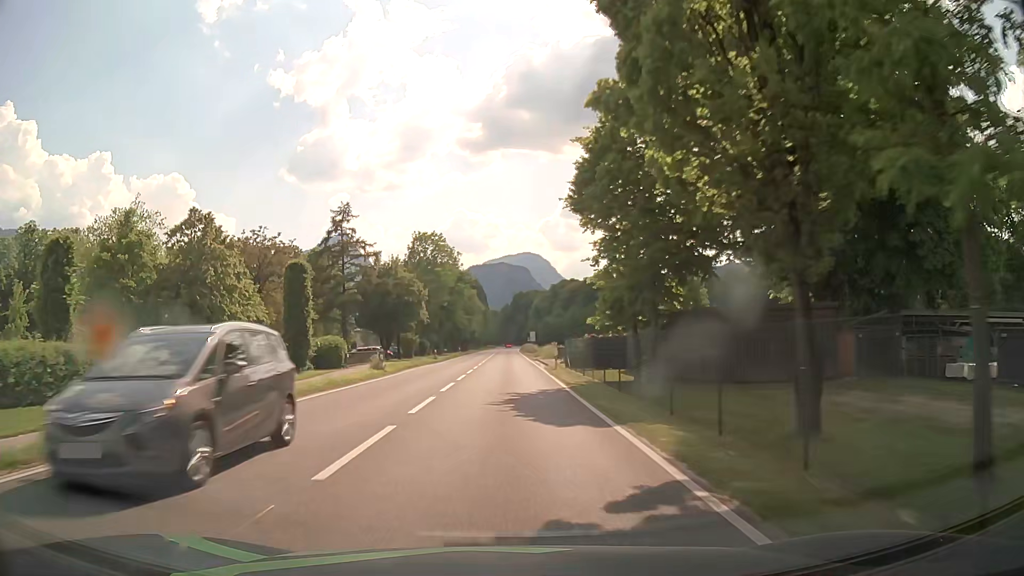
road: primary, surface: asphalt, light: Day
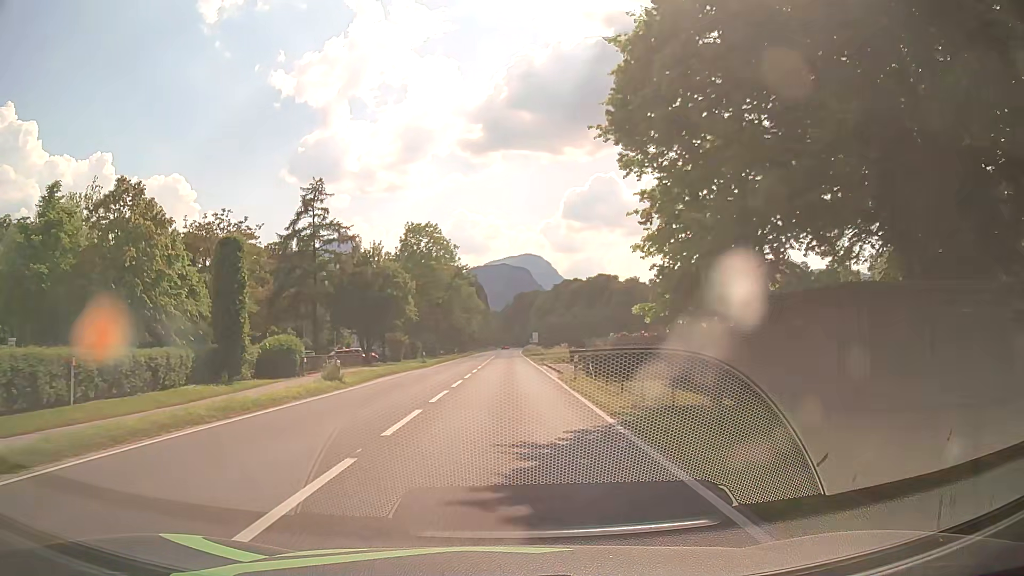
(0.0, +9.2) m; 0°
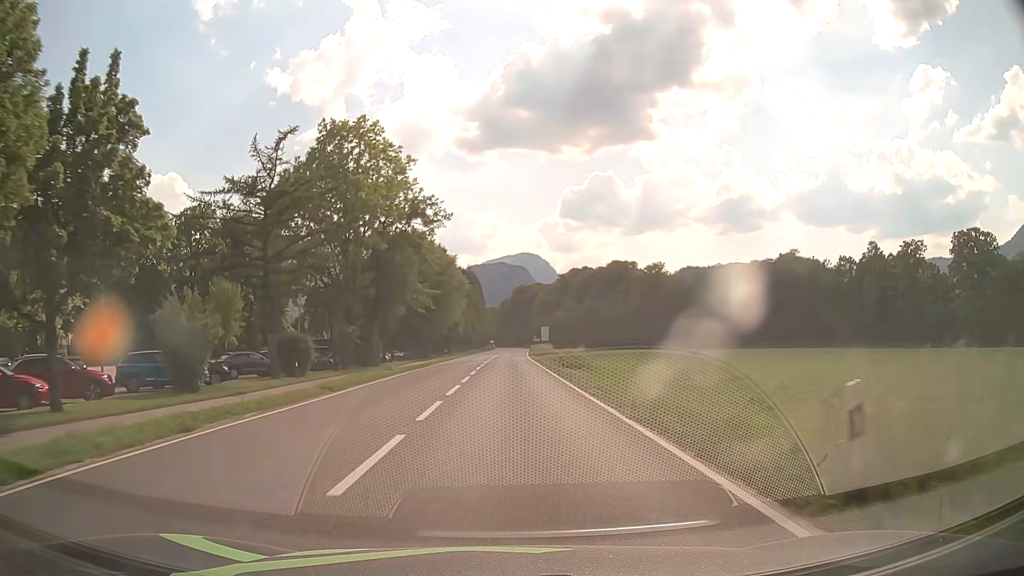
(-0.1, +45.9) m; 0°
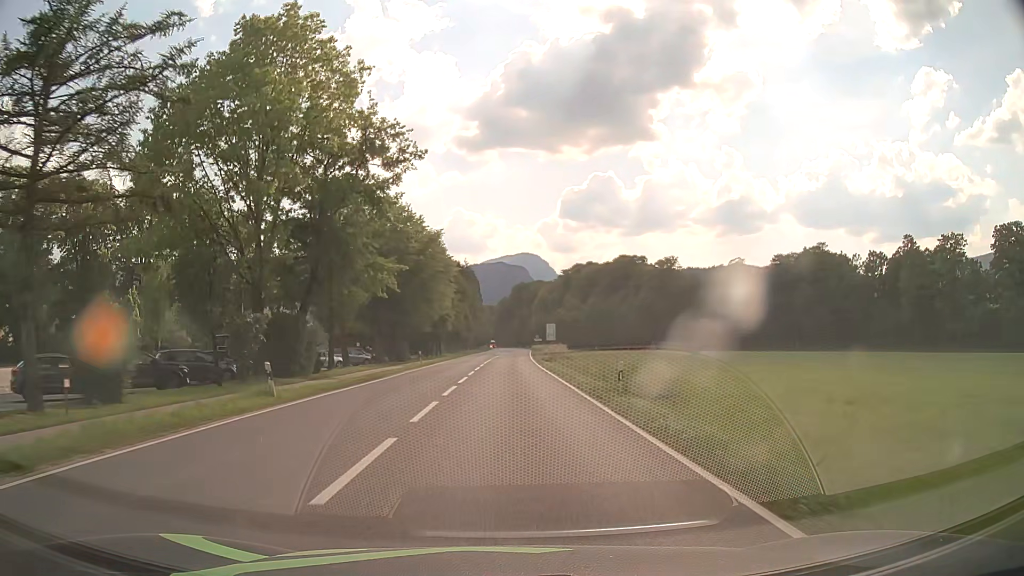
(0.0, +18.3) m; 0°
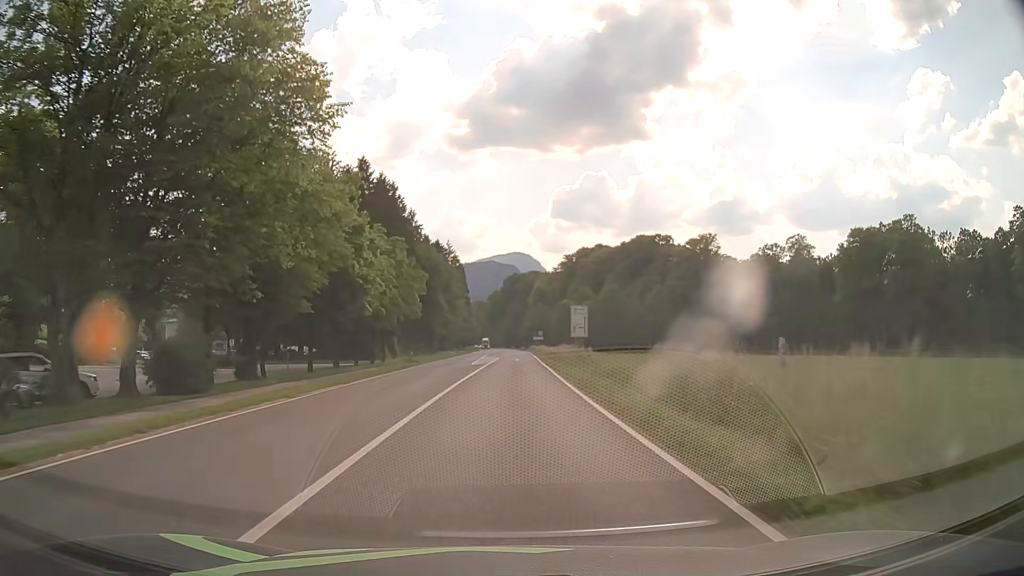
(+0.2, +45.8) m; +1°
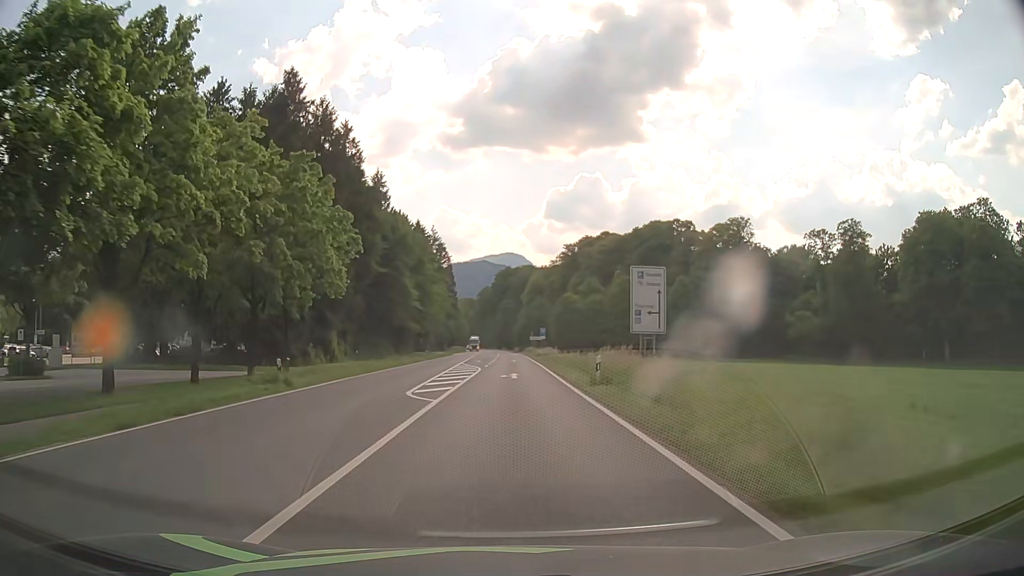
(+0.1, +27.5) m; +1°
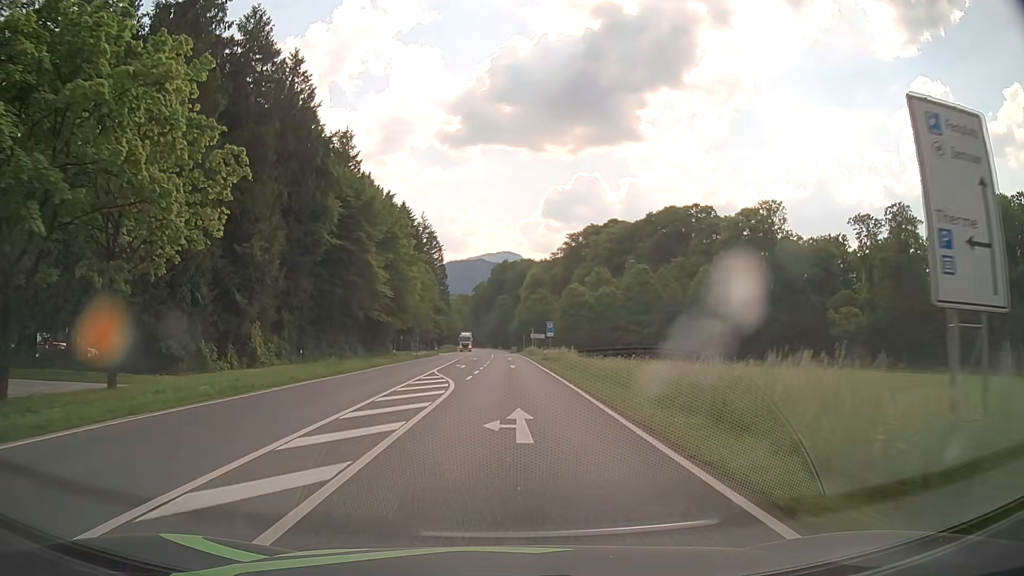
(0.0, +18.3) m; 0°
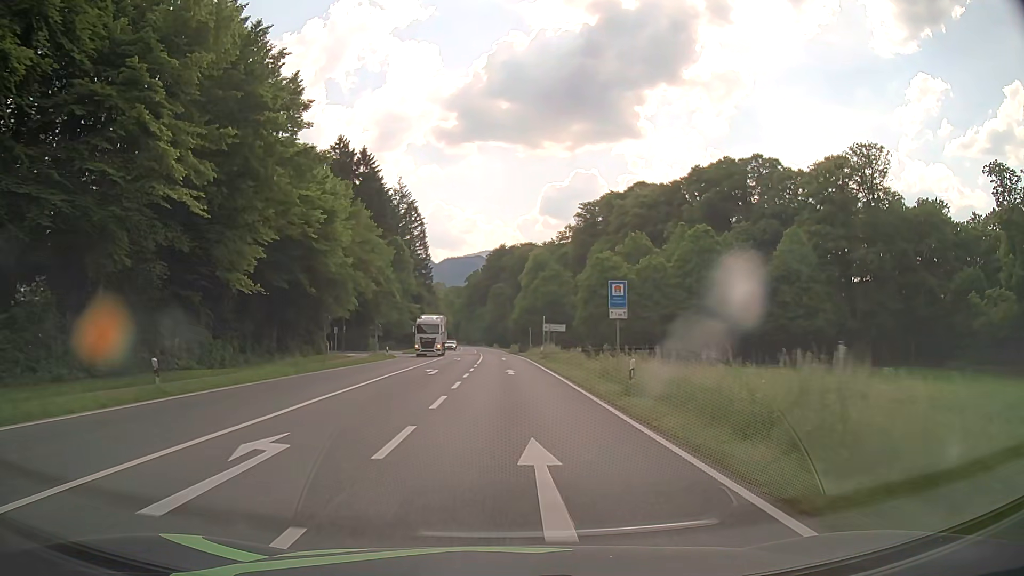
(+0.1, +36.7) m; +1°
(0, +10) (0, +20) (0, +30) (-1, +40) (-1, +50) (-1, +60) (-1, +70) (-2, +80) (-2, +90) (-3, +100) m
